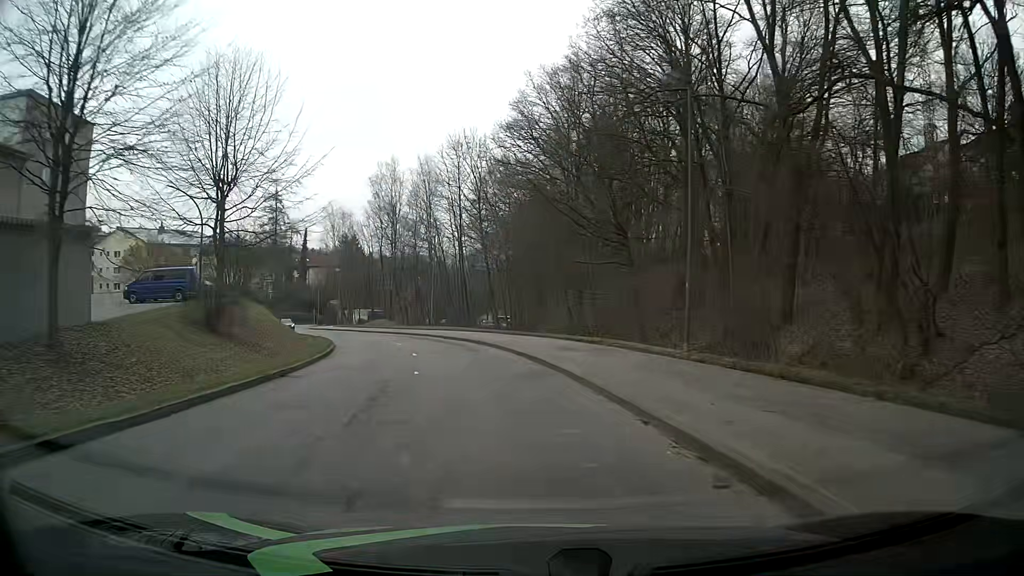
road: tertiary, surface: asphalt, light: Day
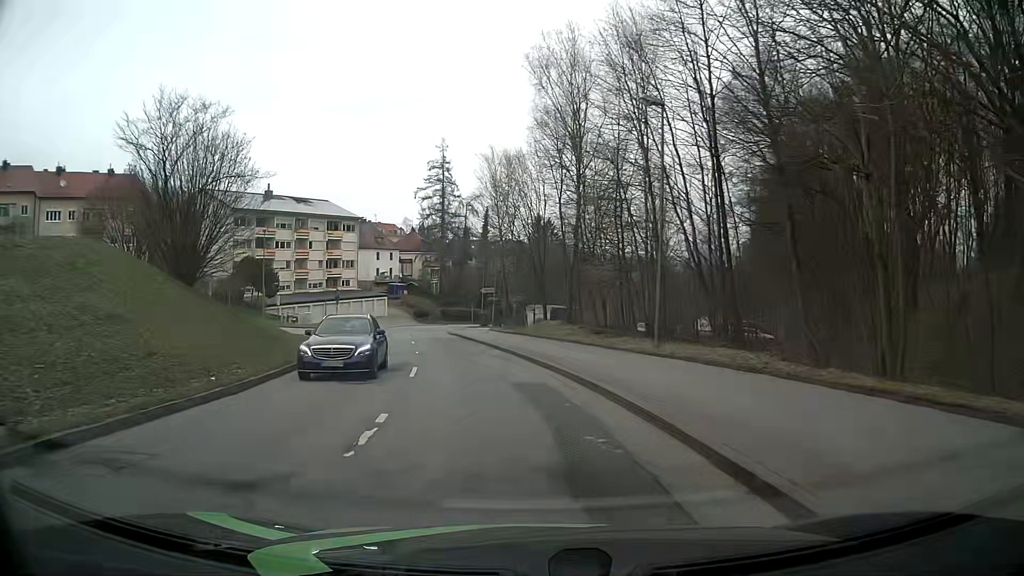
(-5.7, +35.5) m; -19°
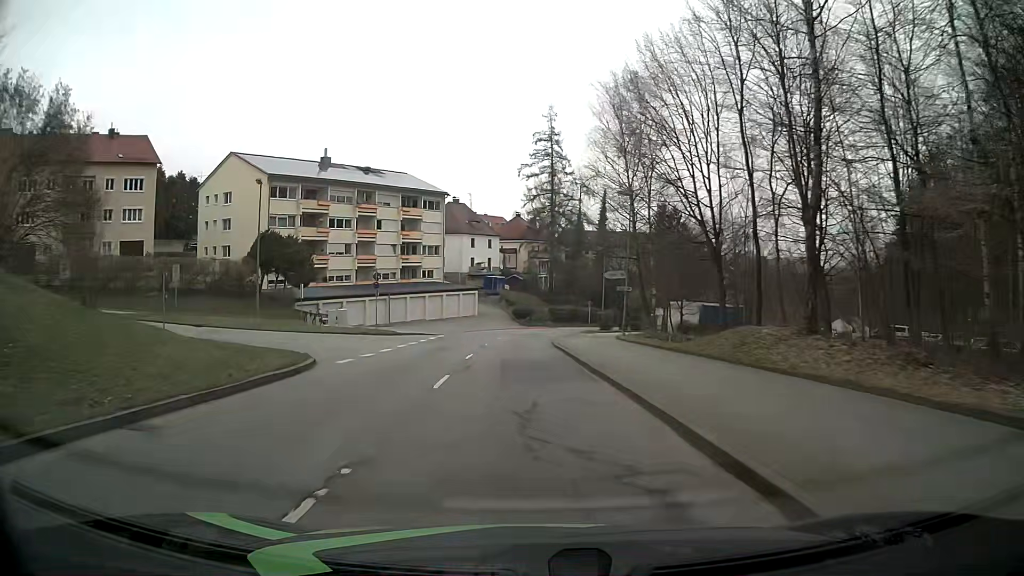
(-1.7, +21.9) m; -9°
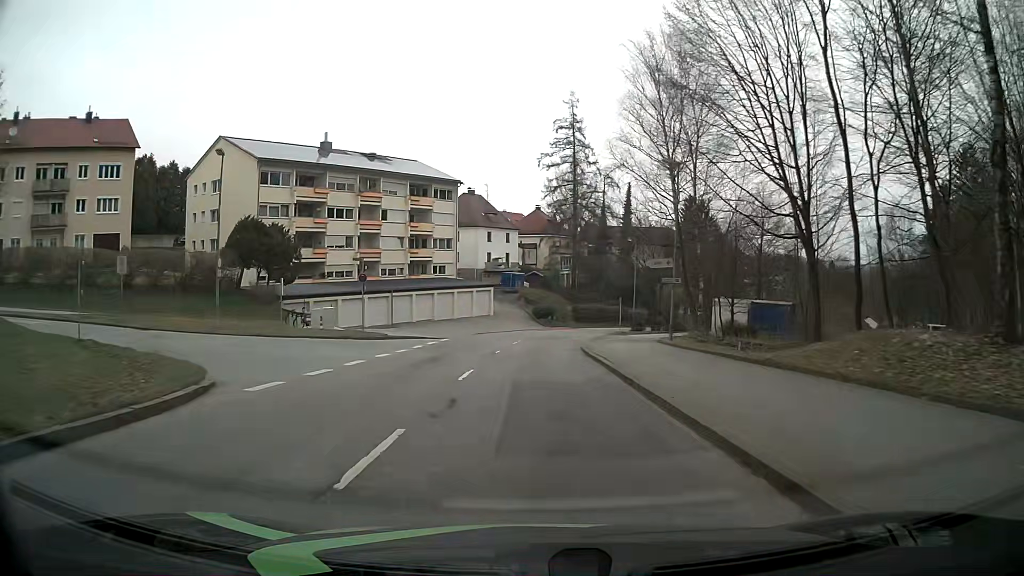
(-0.1, +7.4) m; -2°
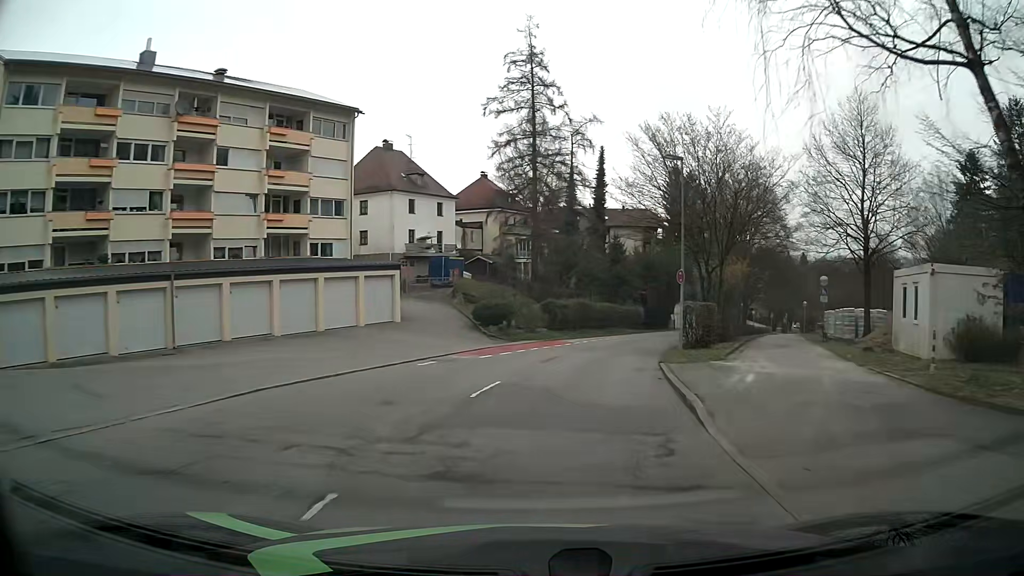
(+0.1, +29.8) m; +4°
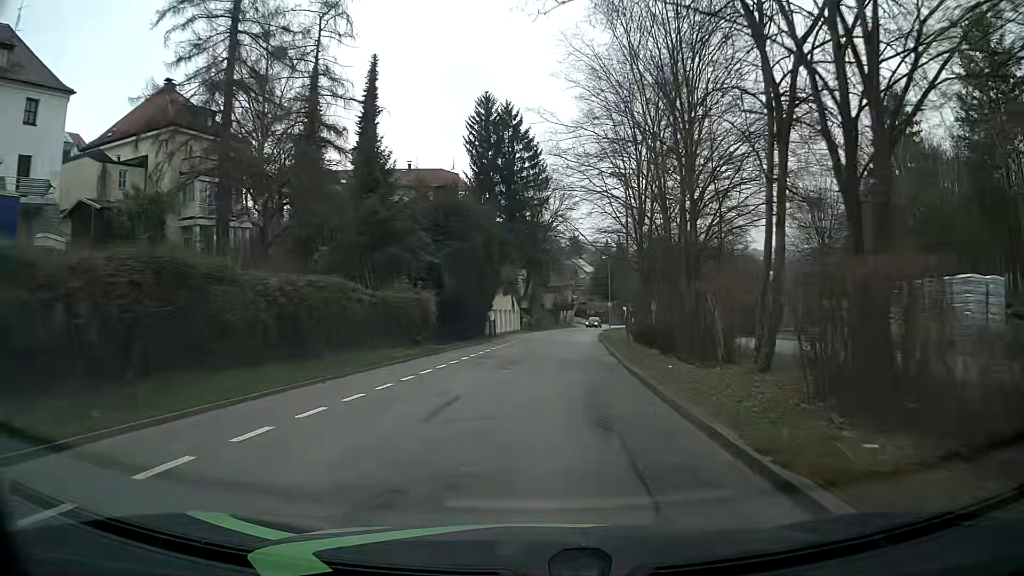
(+6.0, +37.4) m; +17°
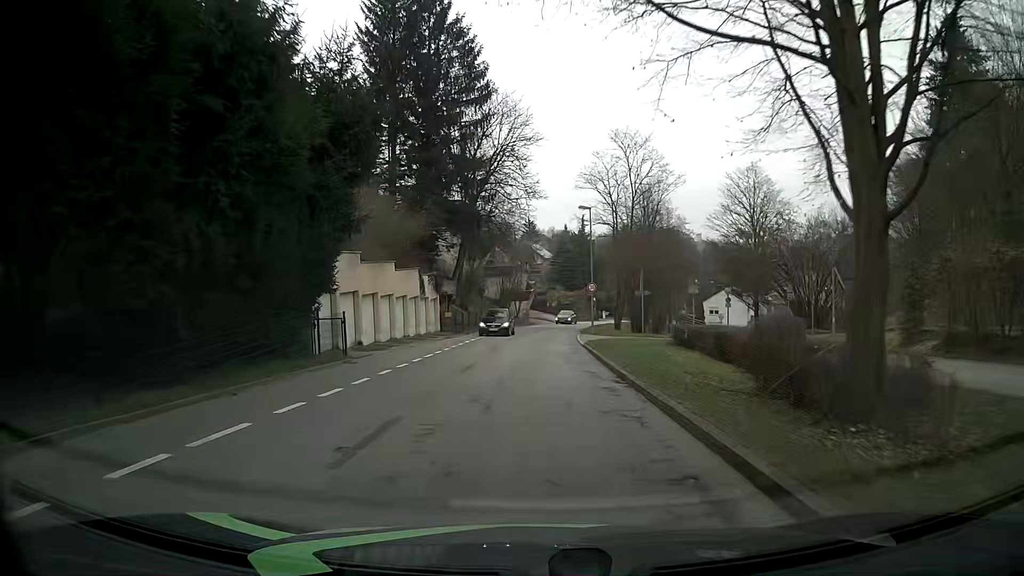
(+1.8, +29.7) m; +5°
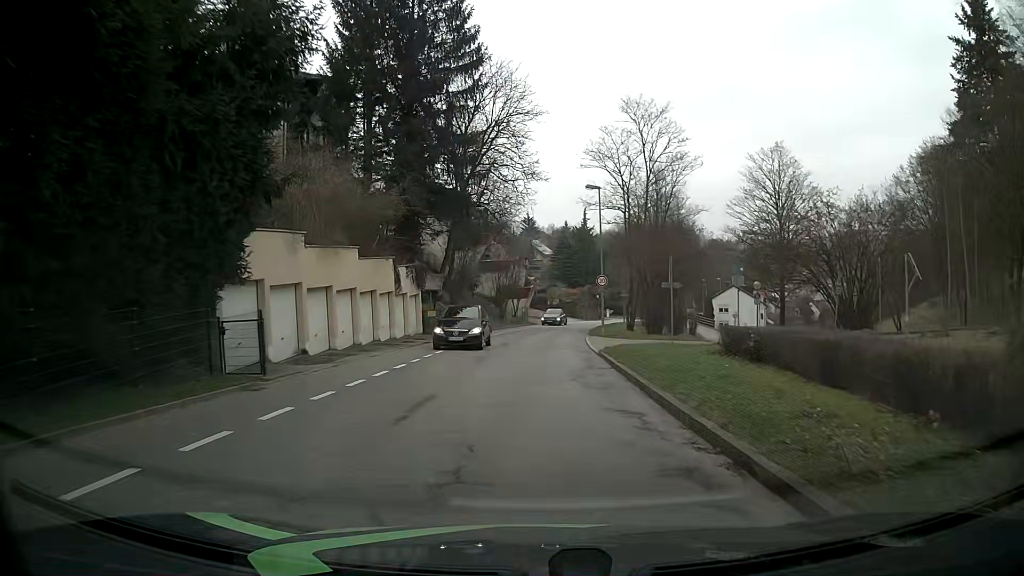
(0.0, +6.5) m; 0°
(0, +10) (0, +20) (0, +30) (+1, +40) (+3, +50) (+4, +60) (+6, +70) (+8, +79) (+12, +89) (+15, +98) m
